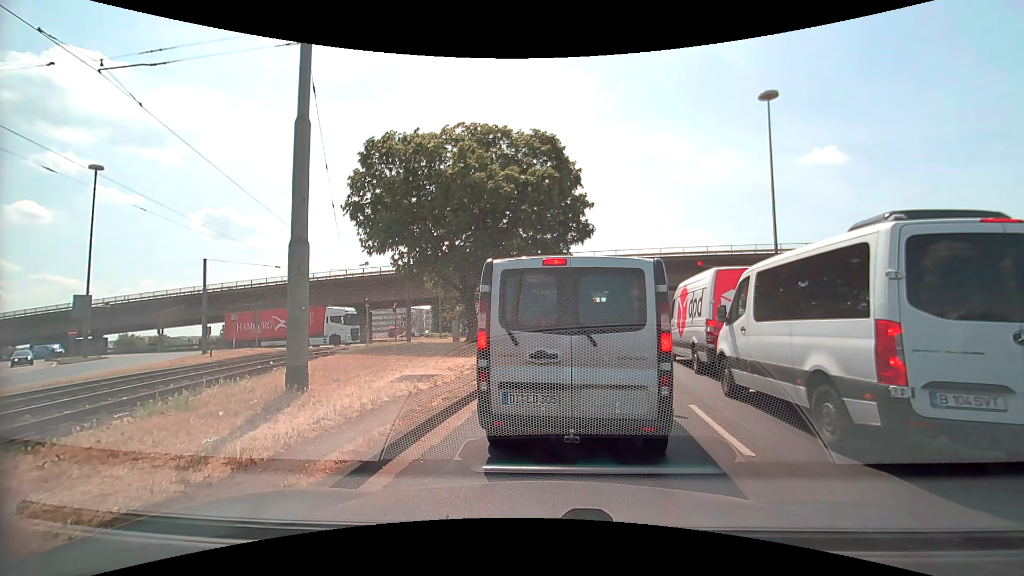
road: primary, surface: asphalt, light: Day
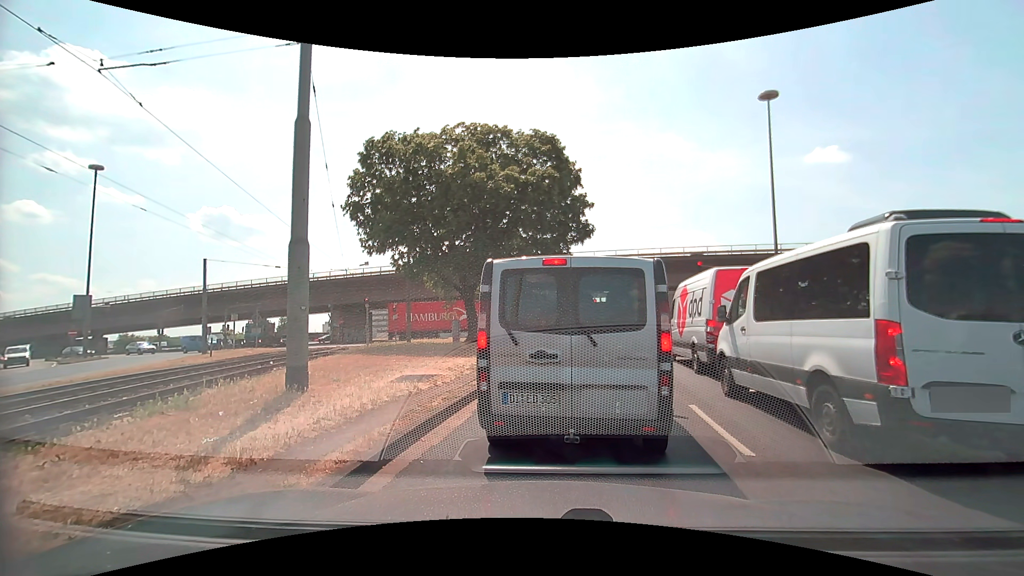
(0.0, 0.0) m; 0°
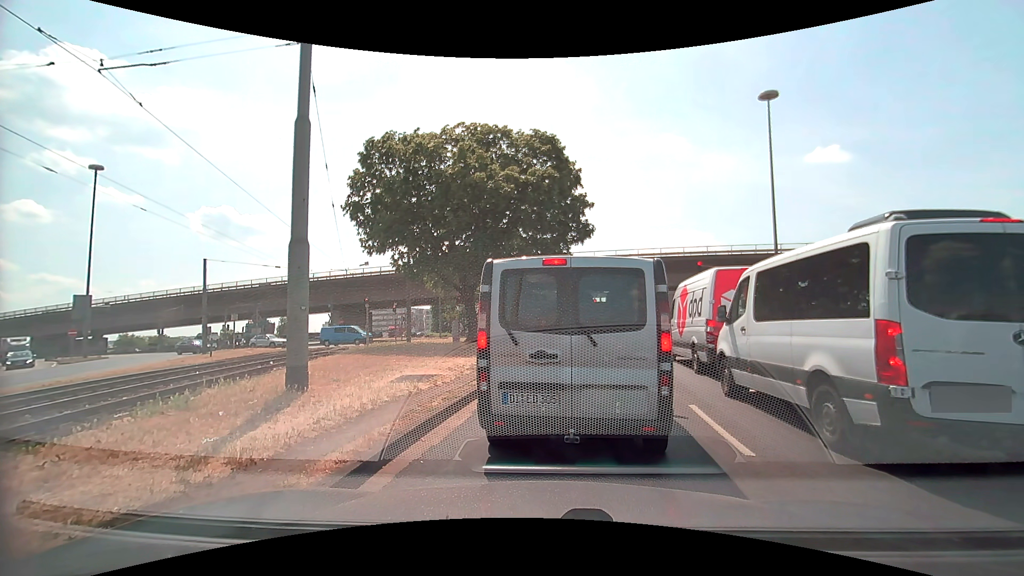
(0.0, 0.0) m; 0°
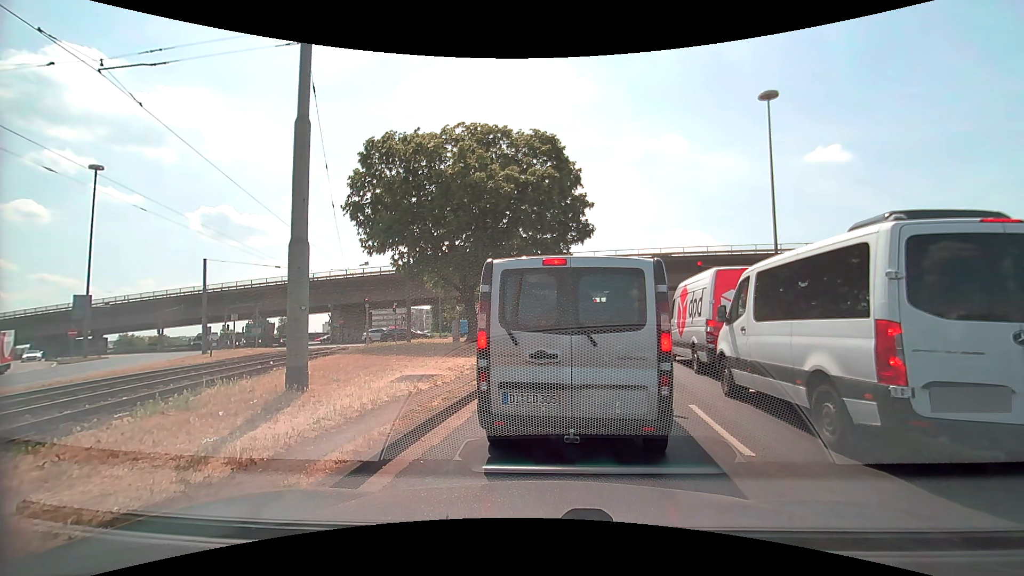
(0.0, 0.0) m; 0°
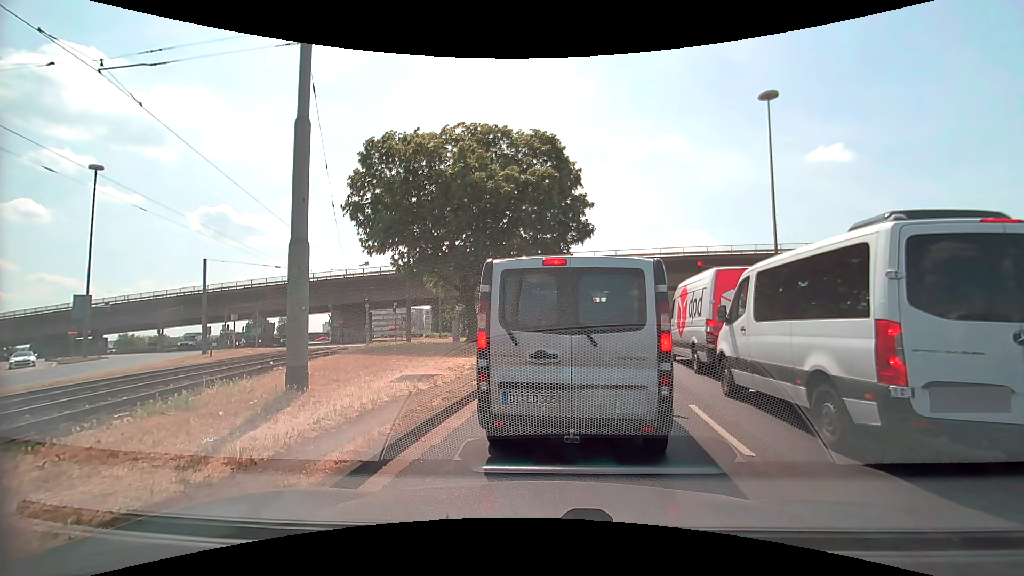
(0.0, 0.0) m; 0°
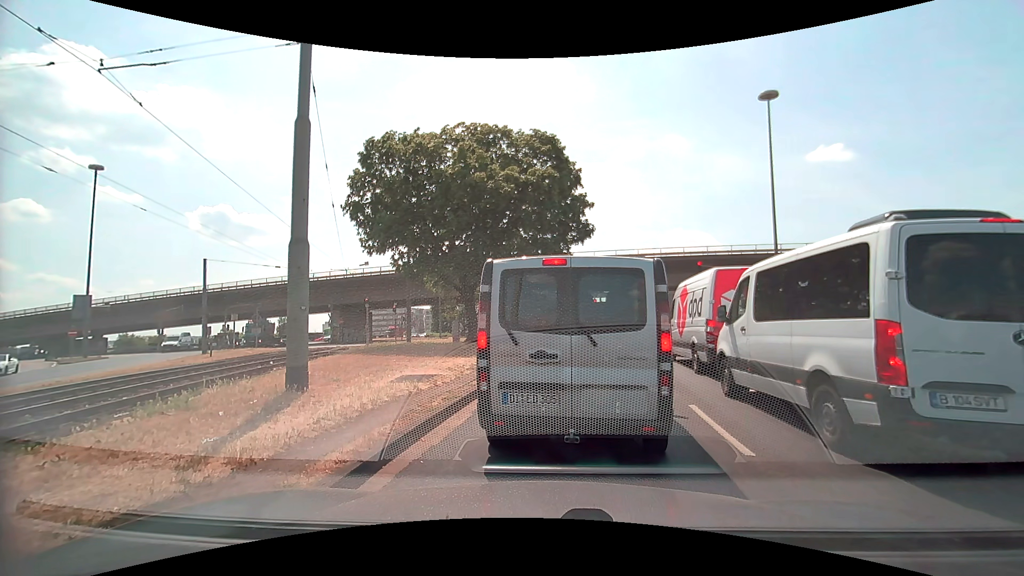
(0.0, 0.0) m; 0°
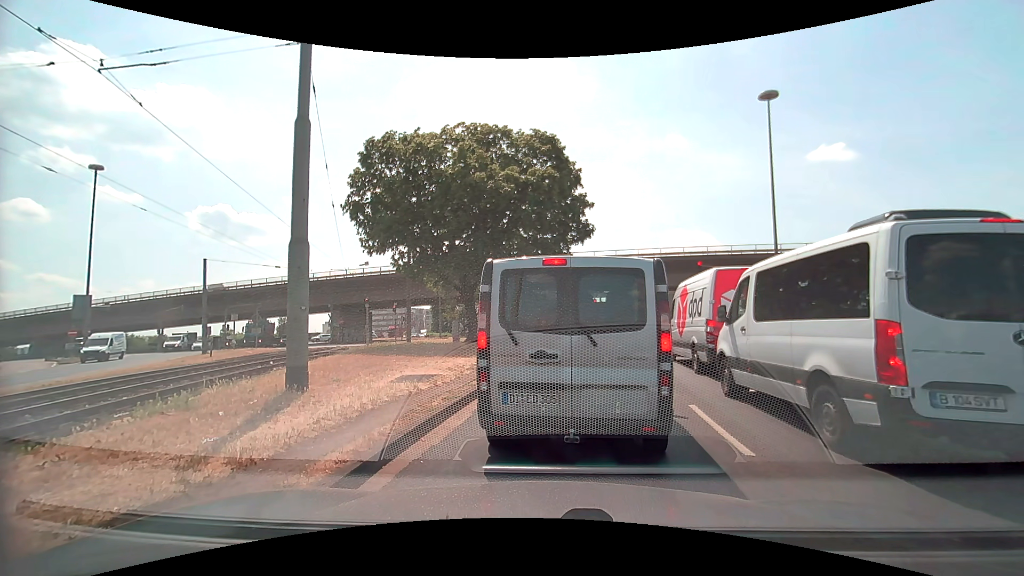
(0.0, 0.0) m; 0°
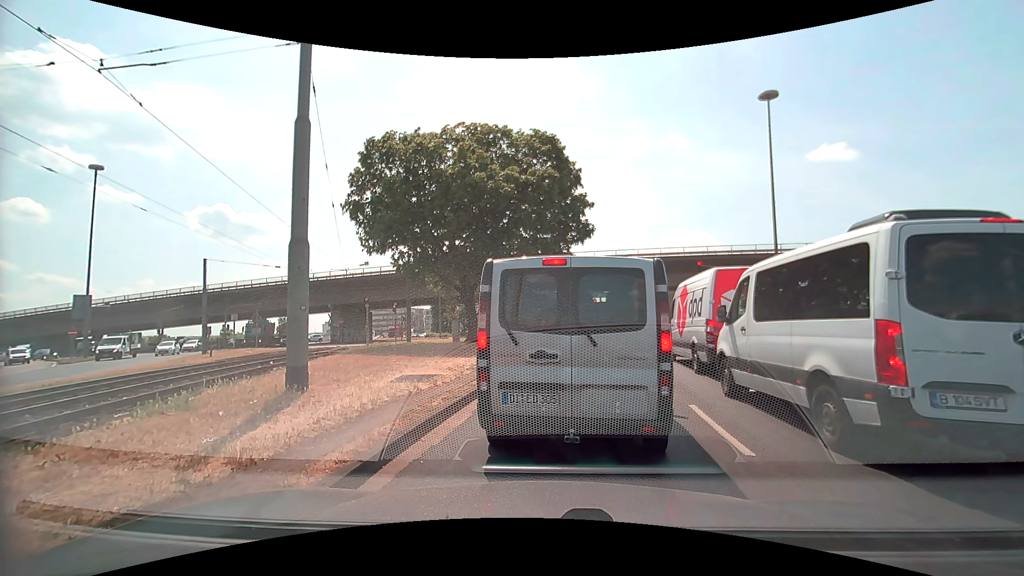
(0.0, 0.0) m; 0°
(+1, +10) (+2, +20) (+4, +30) (+6, +39) (+9, +49) (+11, +59) (+13, +69) (+14, +79) (+14, +89) (+13, +99) m
